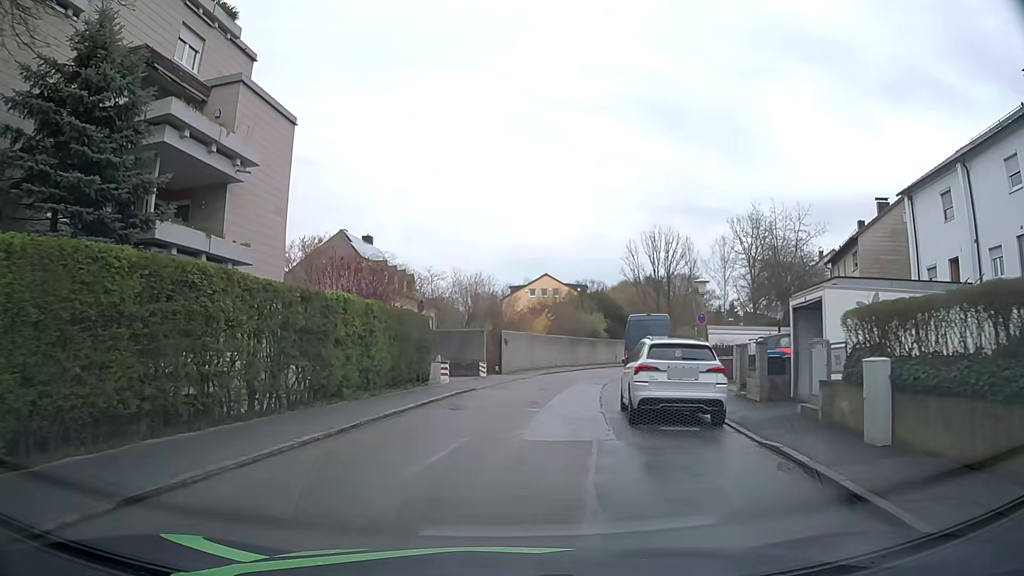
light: Day
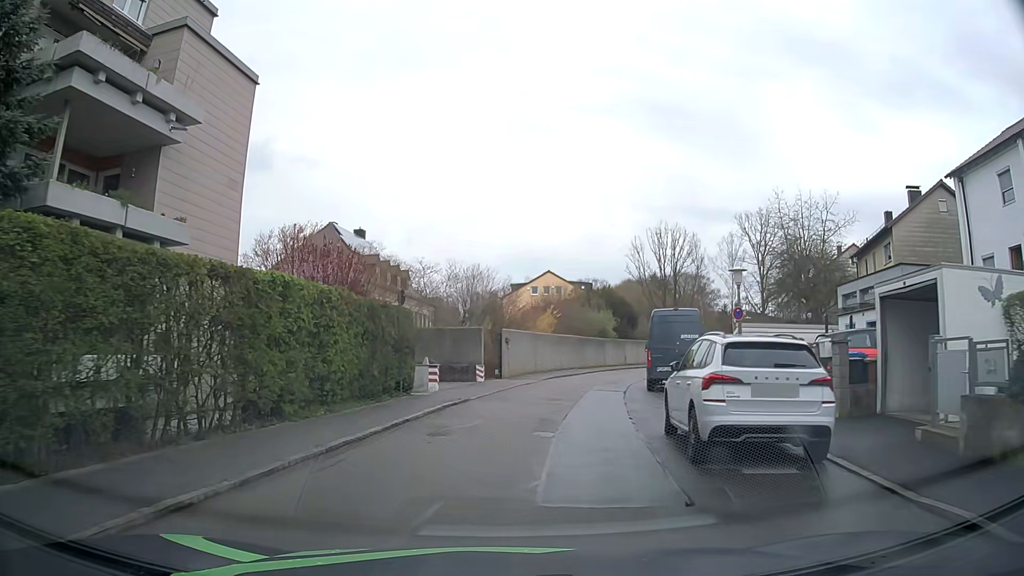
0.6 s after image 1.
(0.0, +4.1) m; 0°
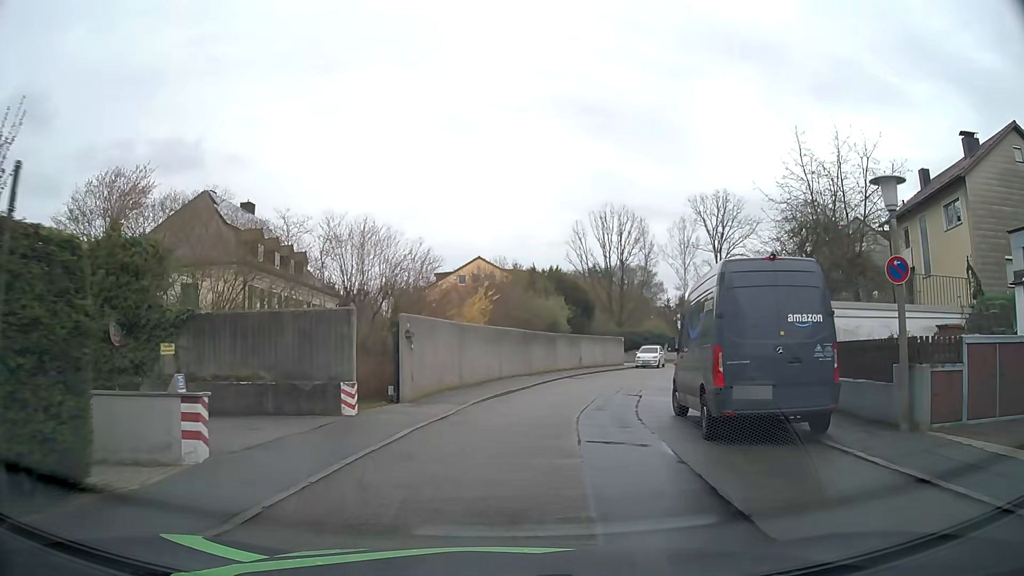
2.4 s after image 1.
(+0.6, +12.5) m; +6°
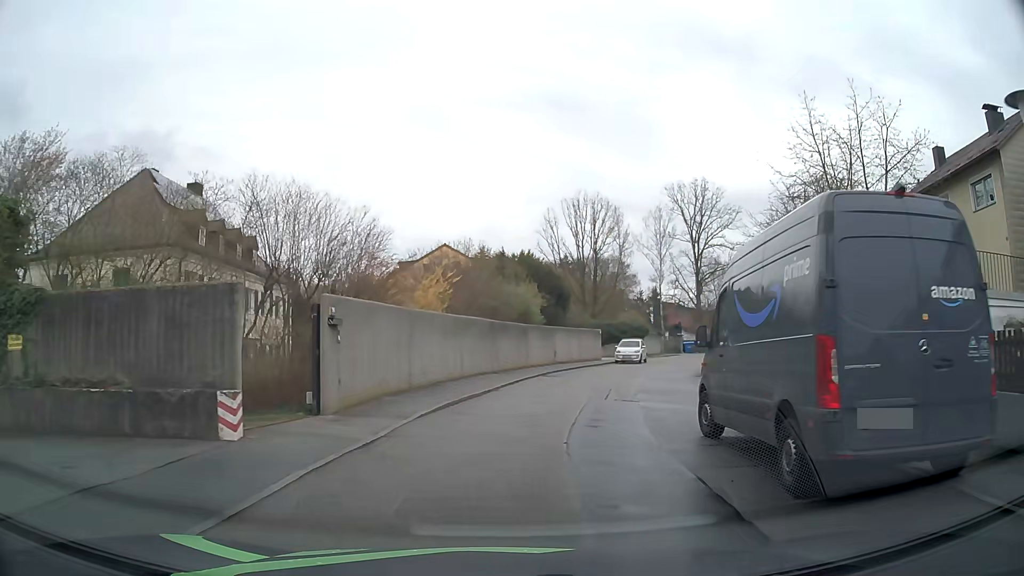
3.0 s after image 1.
(+0.1, +4.3) m; +2°
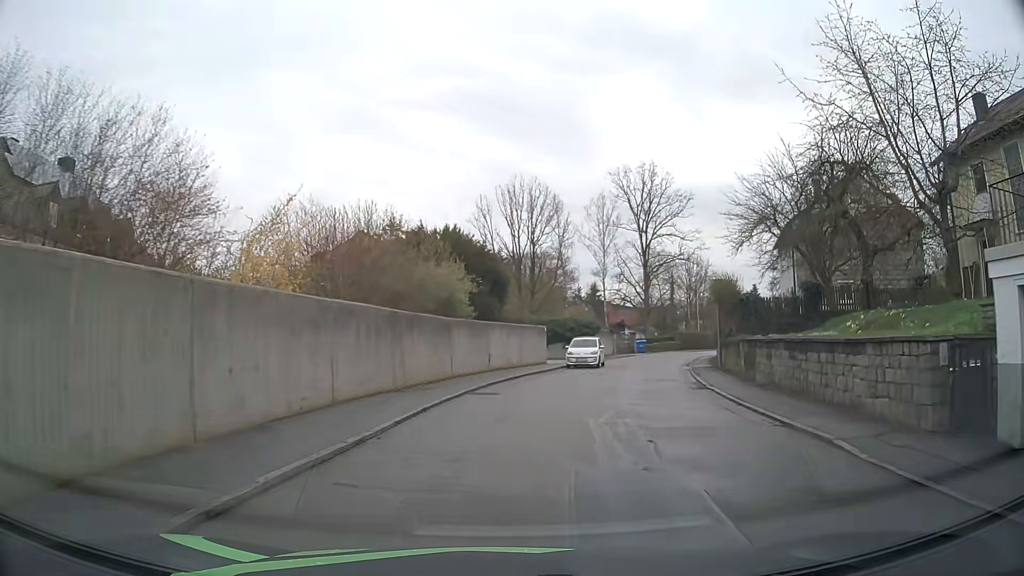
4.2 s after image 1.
(+0.5, +8.9) m; +6°
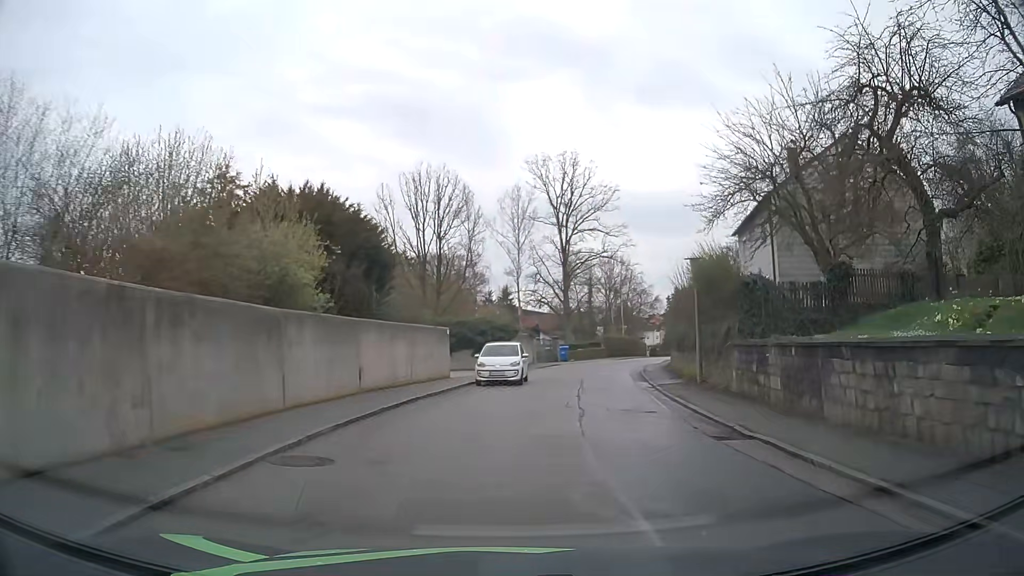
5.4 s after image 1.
(+0.6, +9.2) m; +7°
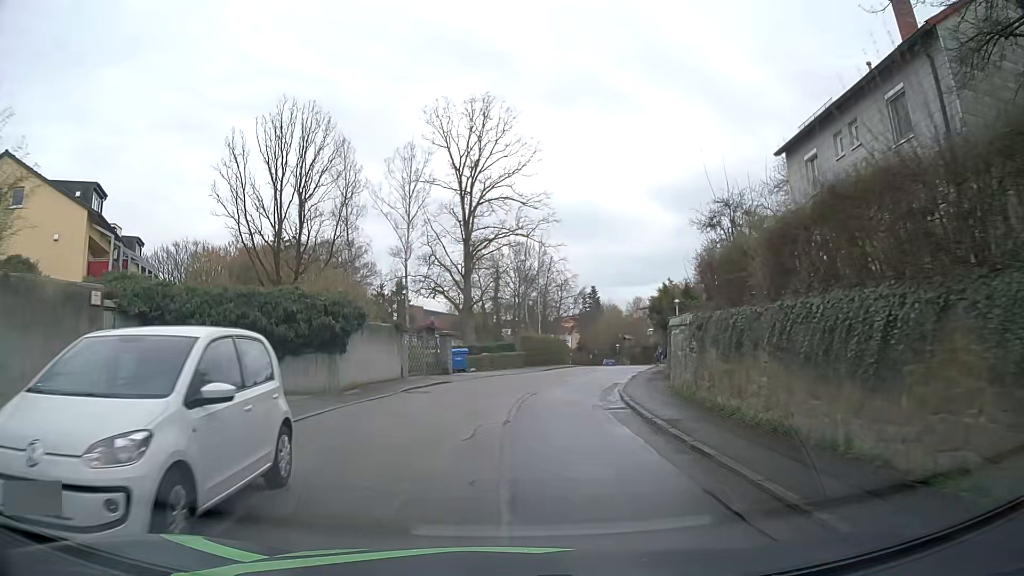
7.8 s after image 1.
(+2.0, +19.4) m; +9°
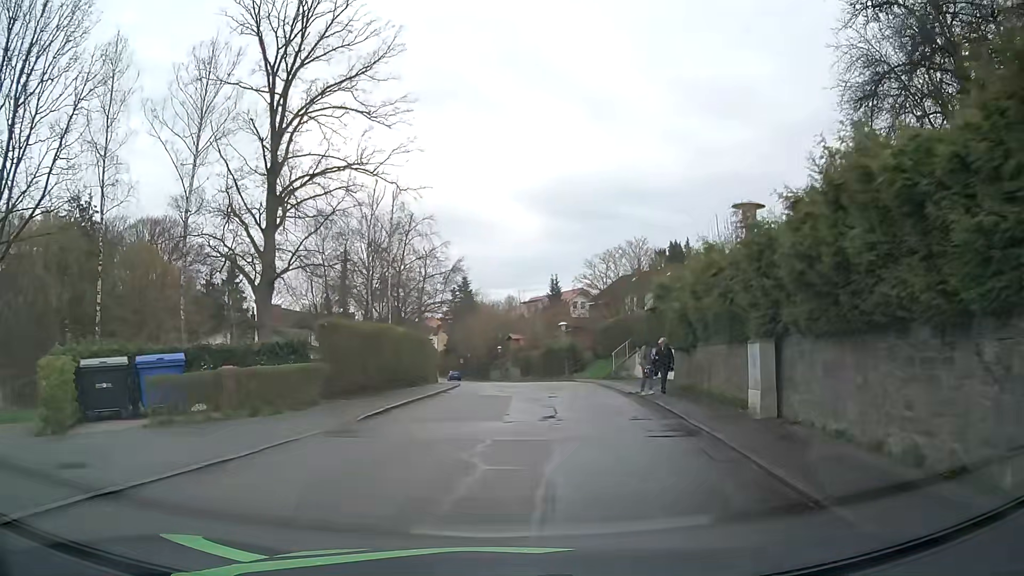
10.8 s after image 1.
(+2.0, +25.1) m; +11°
(0, +10) (+1, +20) (+2, +30) (+2, +40) (+1, +50) (0, +60) (-1, +70) (-3, +80) (-4, +90) (-6, +99) m
